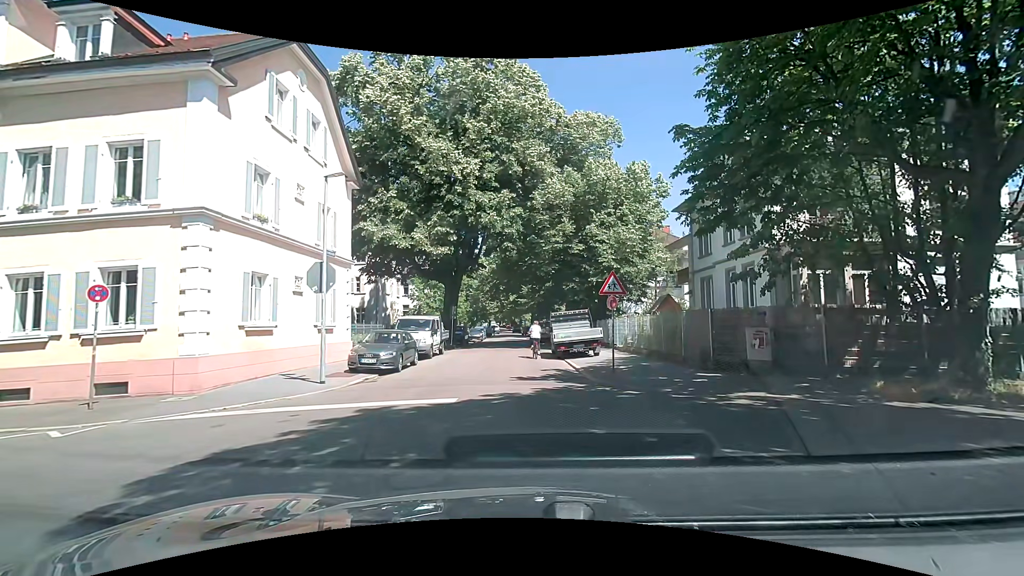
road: residential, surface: asphalt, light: Day
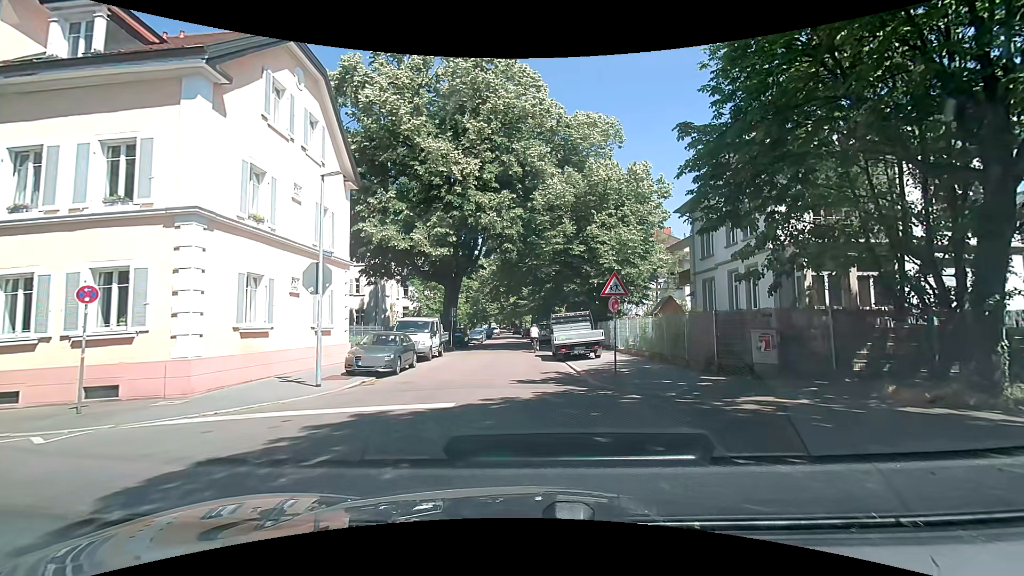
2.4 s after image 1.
(0.0, +0.3) m; 0°
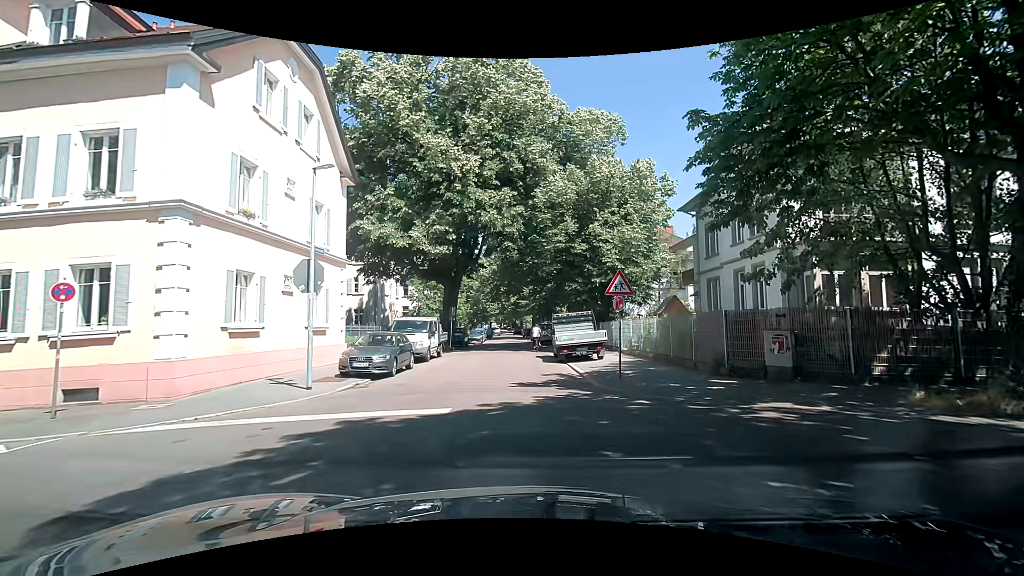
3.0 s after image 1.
(0.0, +0.7) m; 0°
